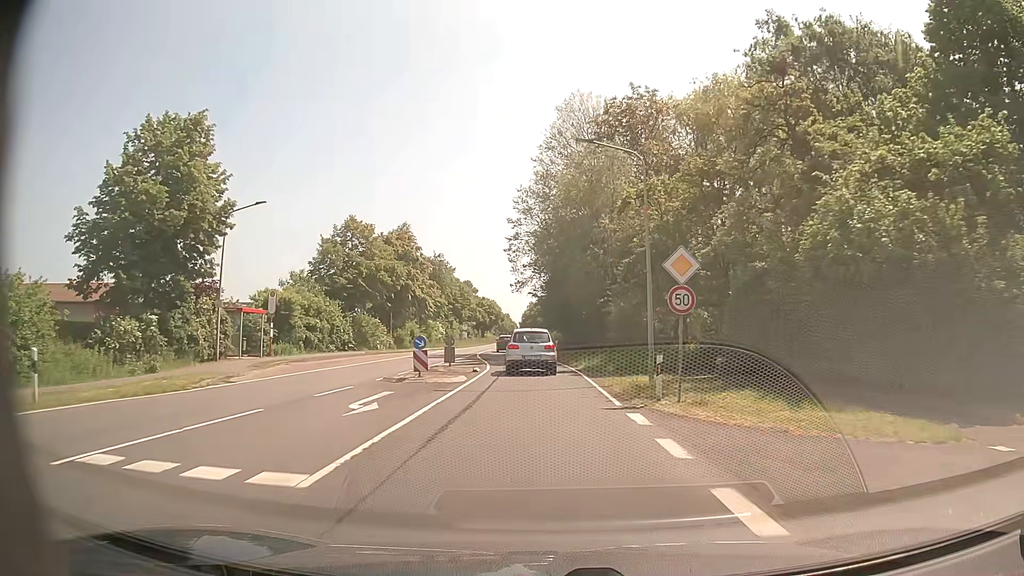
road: primary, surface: asphalt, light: Day
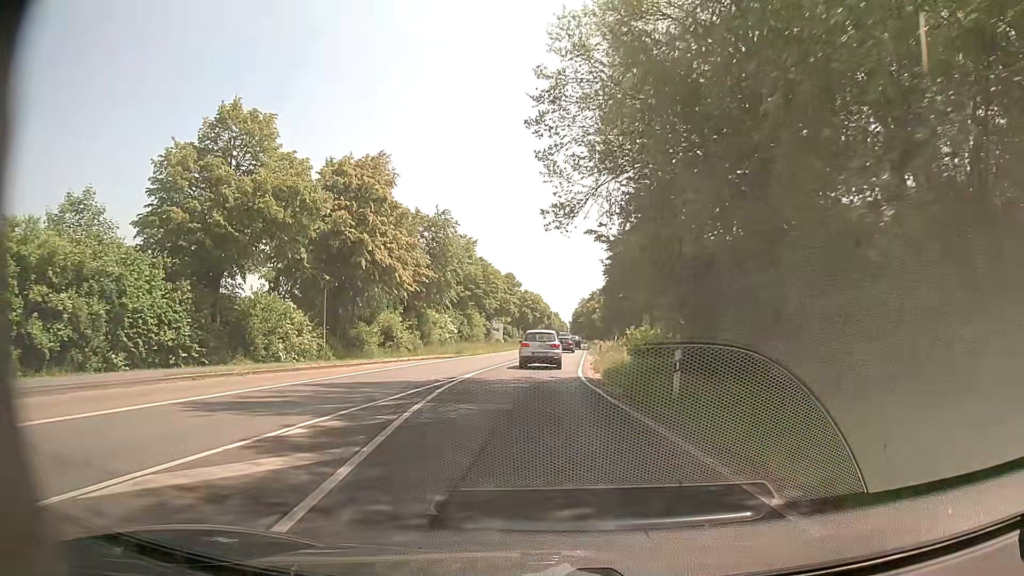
(-0.9, +31.5) m; -4°
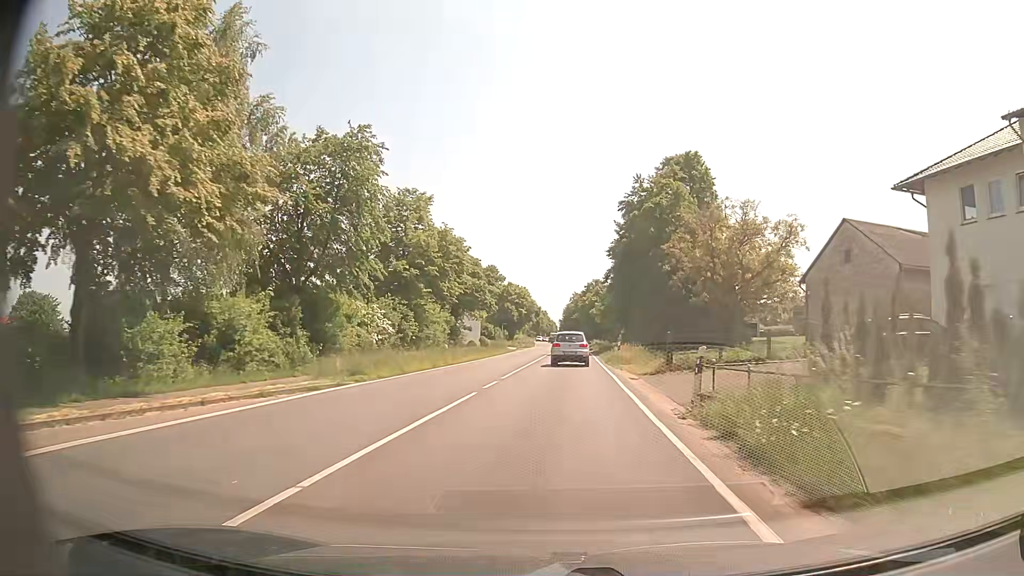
(-0.3, +24.4) m; +1°
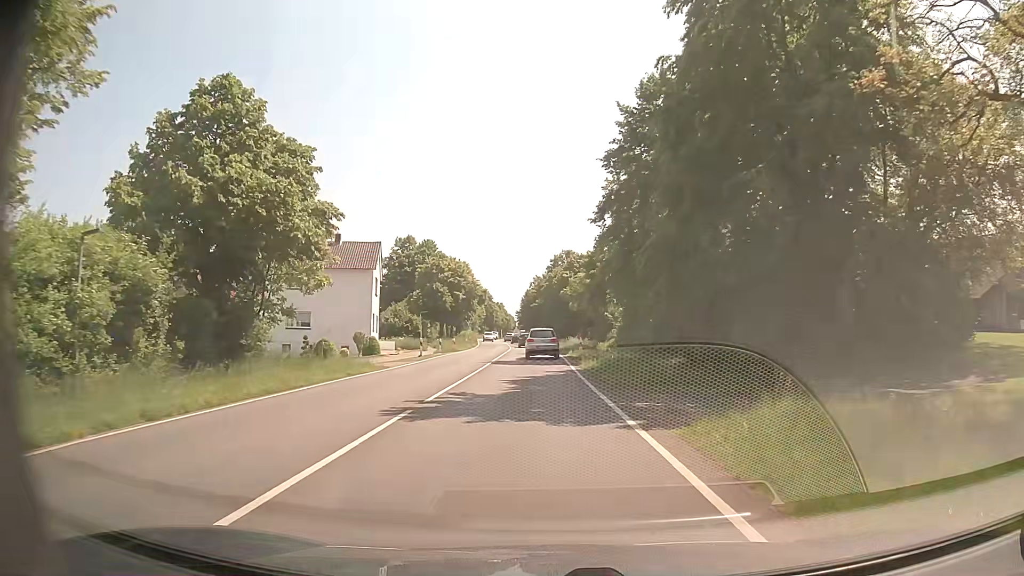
(+1.7, +42.1) m; +4°
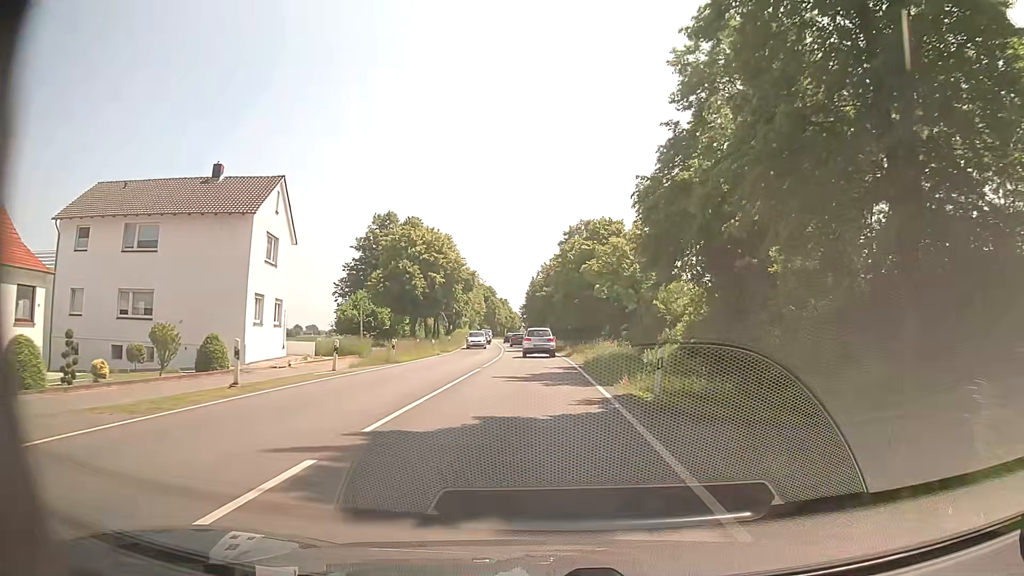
(-0.3, +25.6) m; -1°
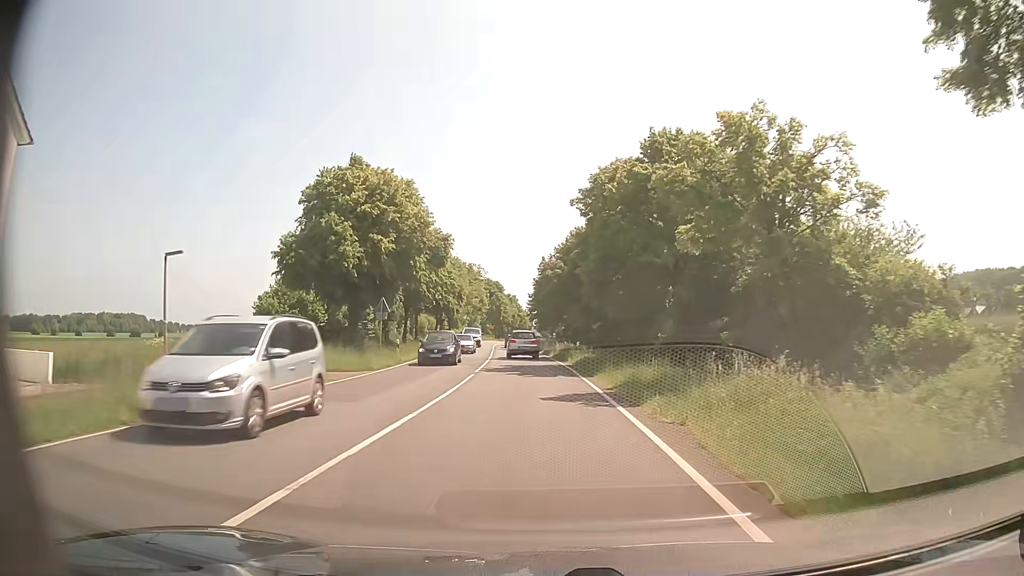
(-0.3, +25.3) m; -1°
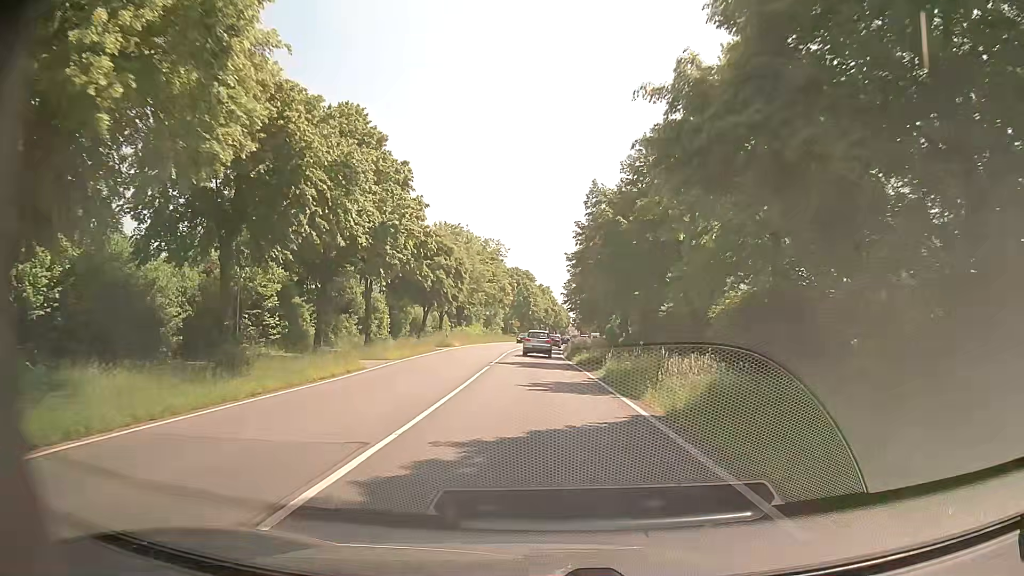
(-0.9, +33.0) m; -3°
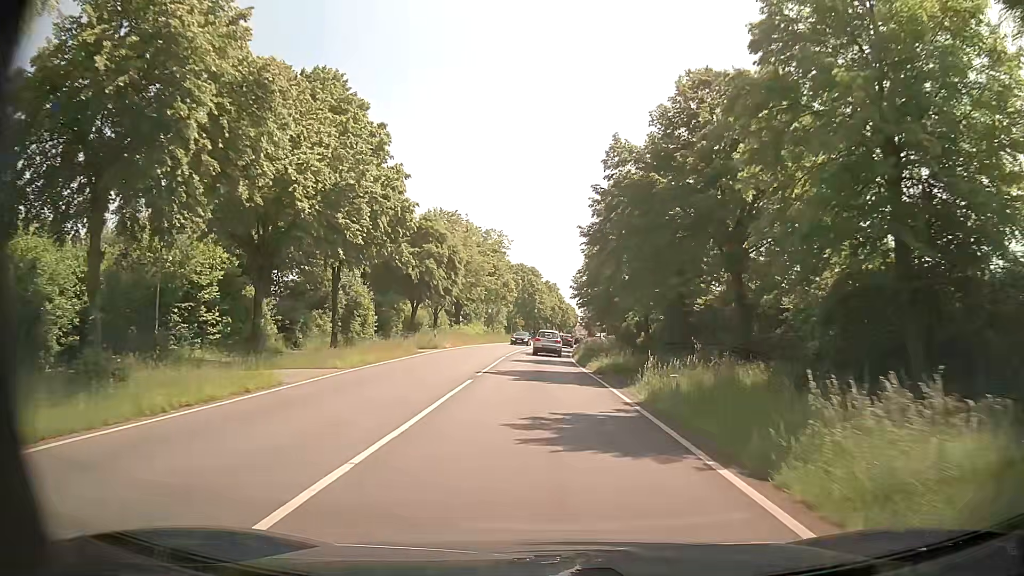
(-0.1, +8.1) m; -2°
(0, +10) (0, +20) (0, +30) (0, +40) (+1, +50) (+1, +60) (+2, +70) (+3, +80) (+4, +90) (+5, +100) m
